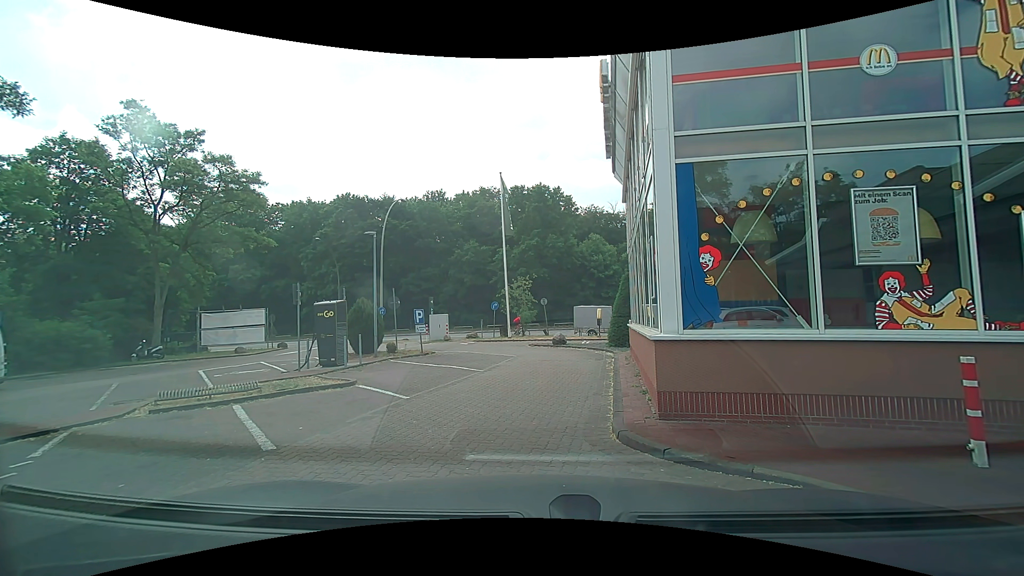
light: Day
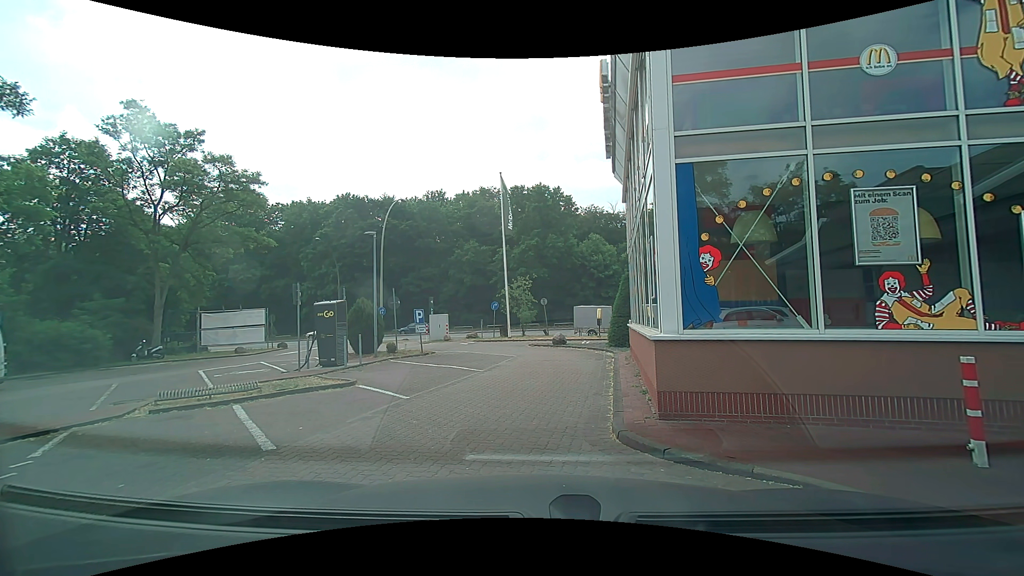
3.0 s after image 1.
(0.0, 0.0) m; 0°
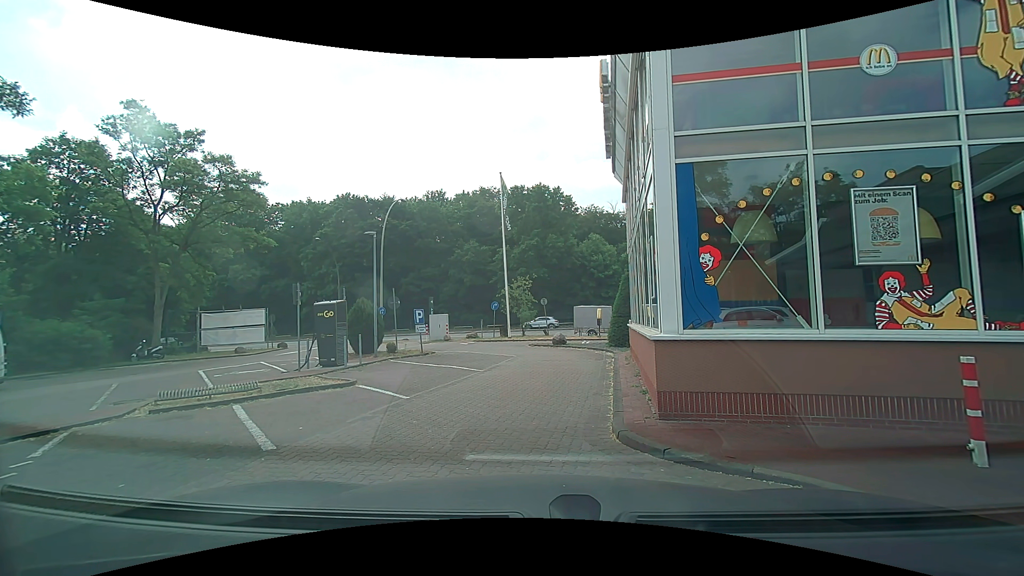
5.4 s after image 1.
(0.0, 0.0) m; 0°
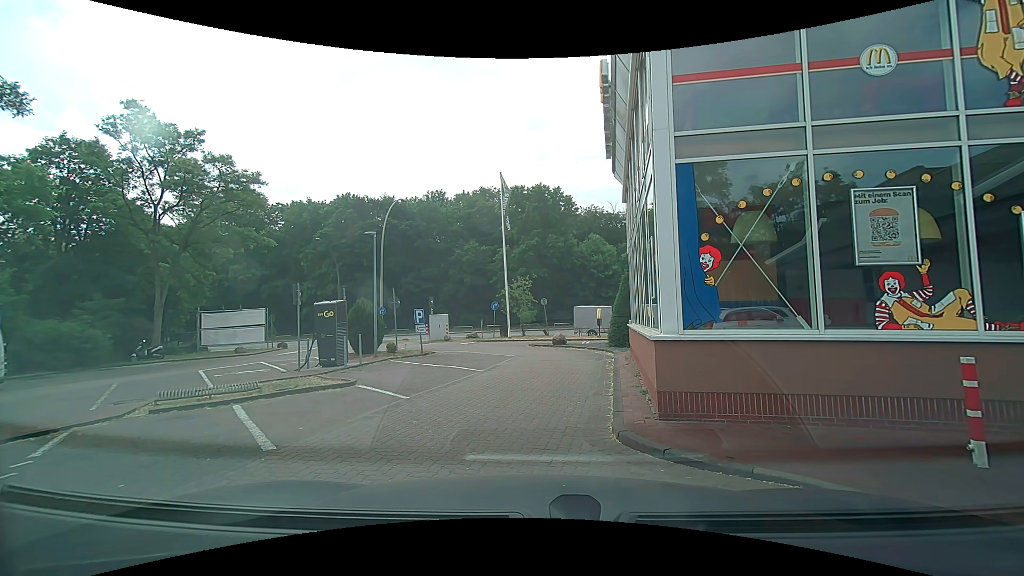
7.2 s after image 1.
(0.0, 0.0) m; 0°
